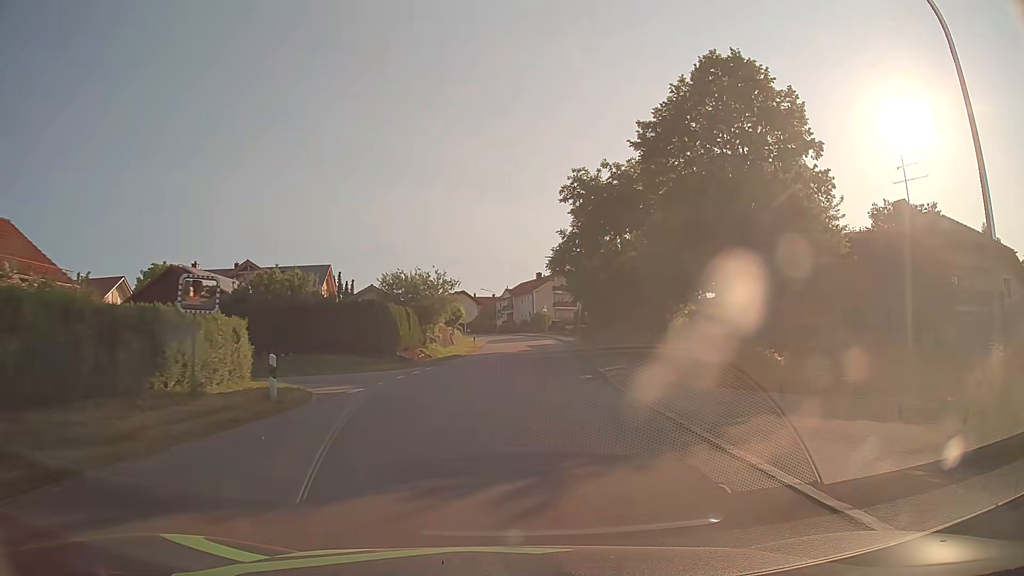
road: tertiary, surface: asphalt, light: Day
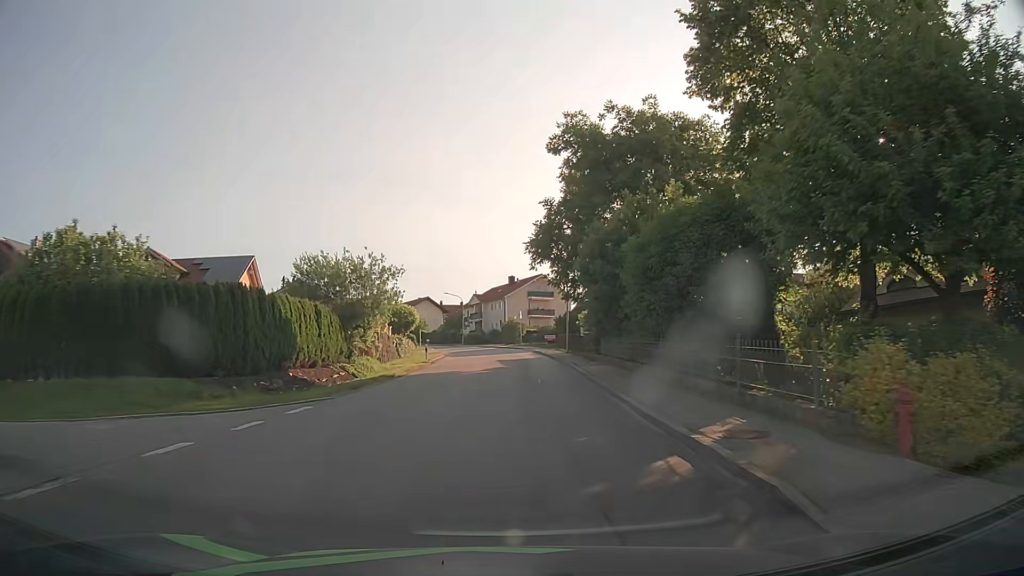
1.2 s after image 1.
(+0.3, +14.7) m; +3°
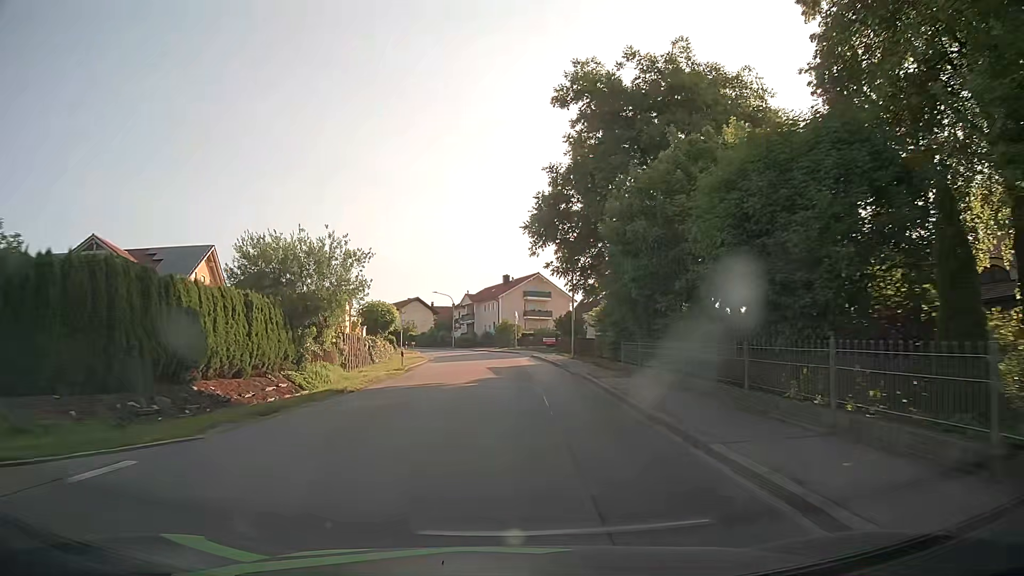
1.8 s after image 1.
(0.0, +7.3) m; 0°
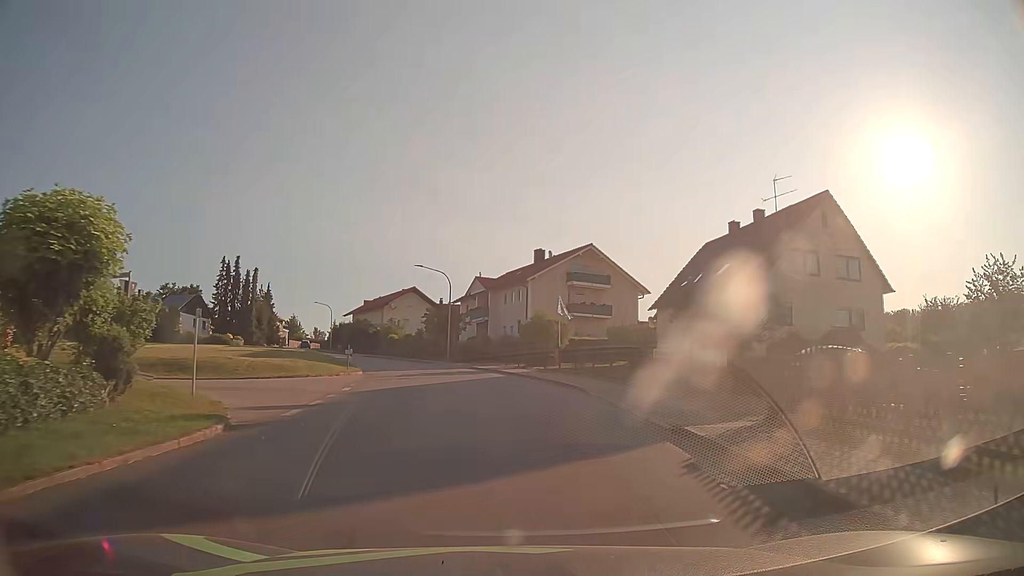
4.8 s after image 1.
(-0.4, +36.8) m; -2°
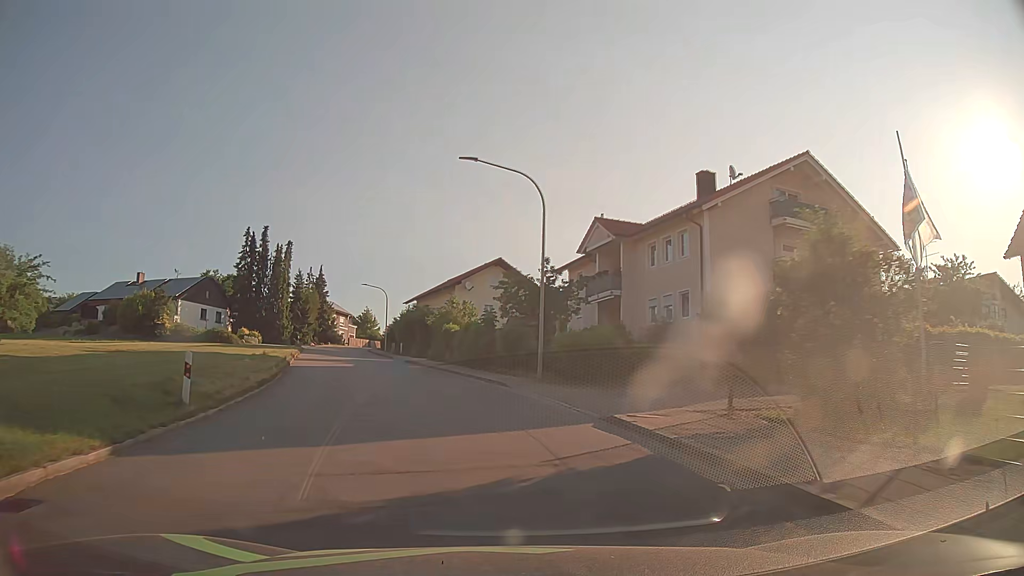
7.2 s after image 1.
(-1.9, +30.0) m; -9°
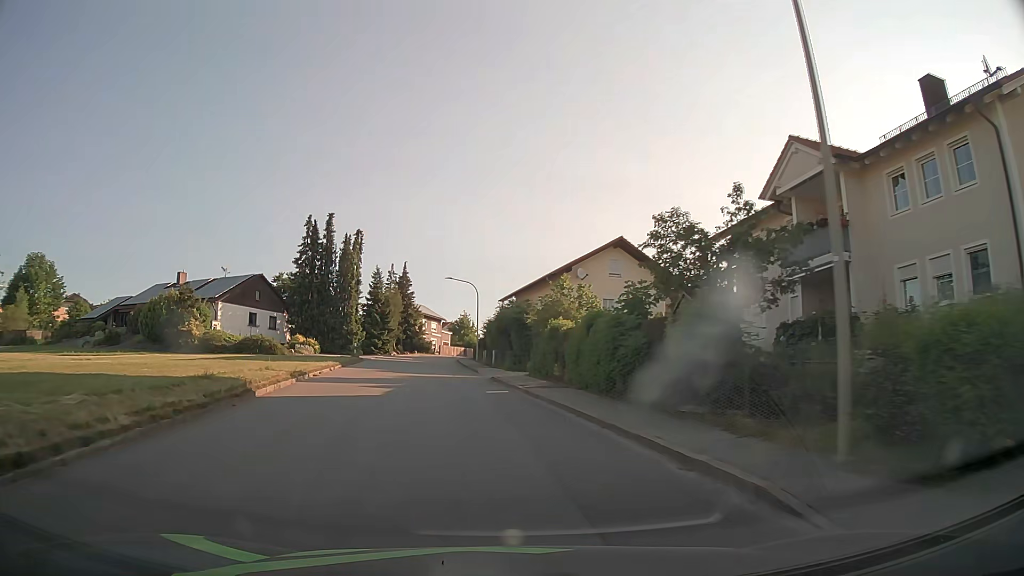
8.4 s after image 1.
(-1.0, +15.1) m; -8°
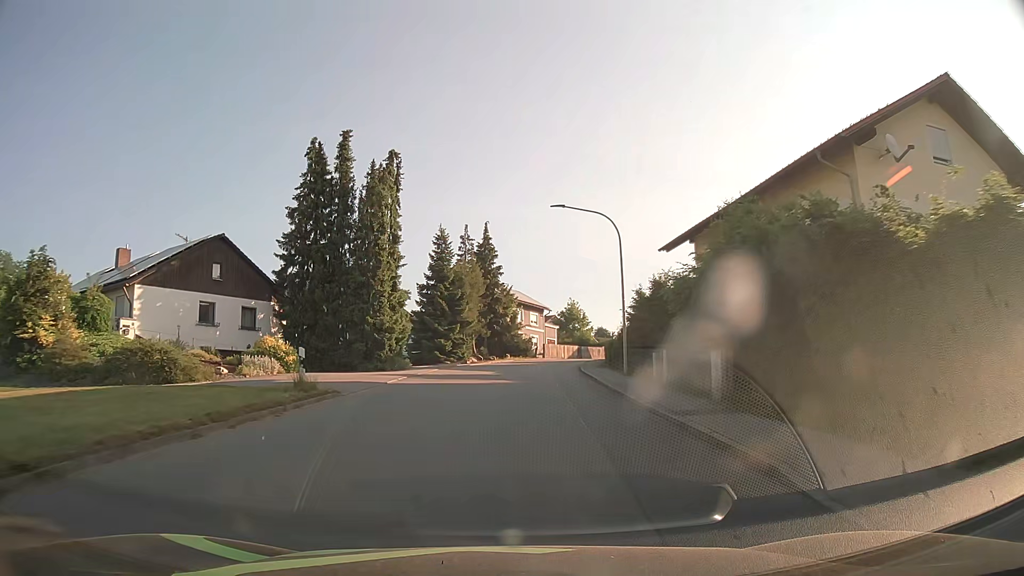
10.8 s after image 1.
(-3.4, +30.2) m; -9°
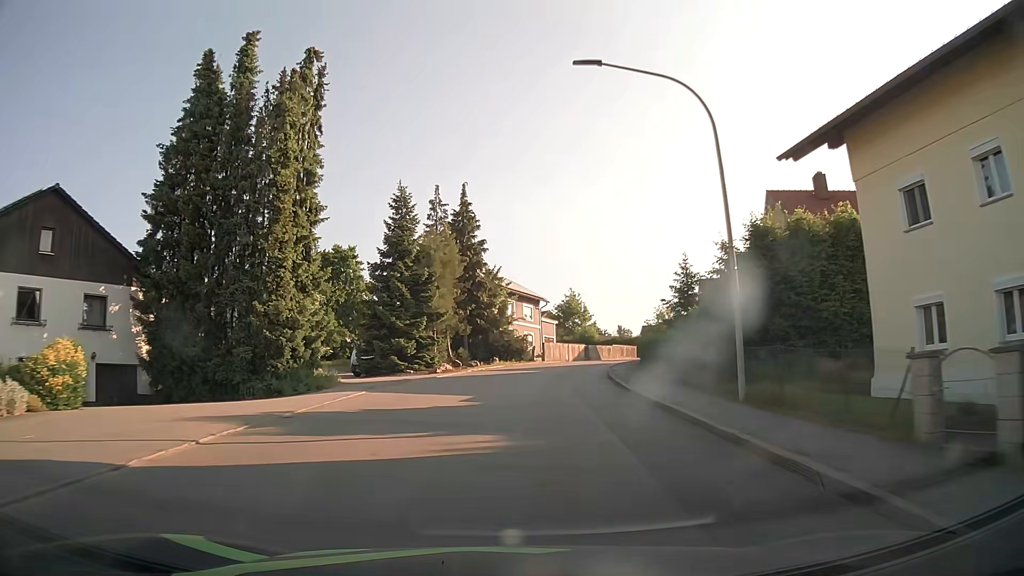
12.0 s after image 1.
(+0.1, +15.3) m; +1°
(0, +10) (+1, +20) (+2, +30) (+4, +40) (+7, +49) (+11, +58) (+16, +67) (+21, +76) (+26, +84) (+32, +92) m
